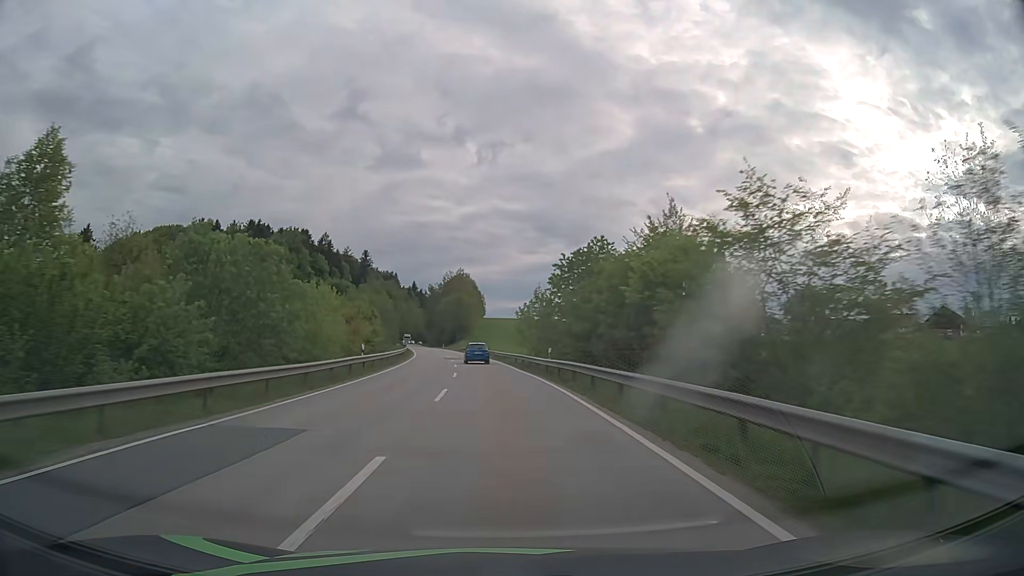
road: secondary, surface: asphalt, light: Day
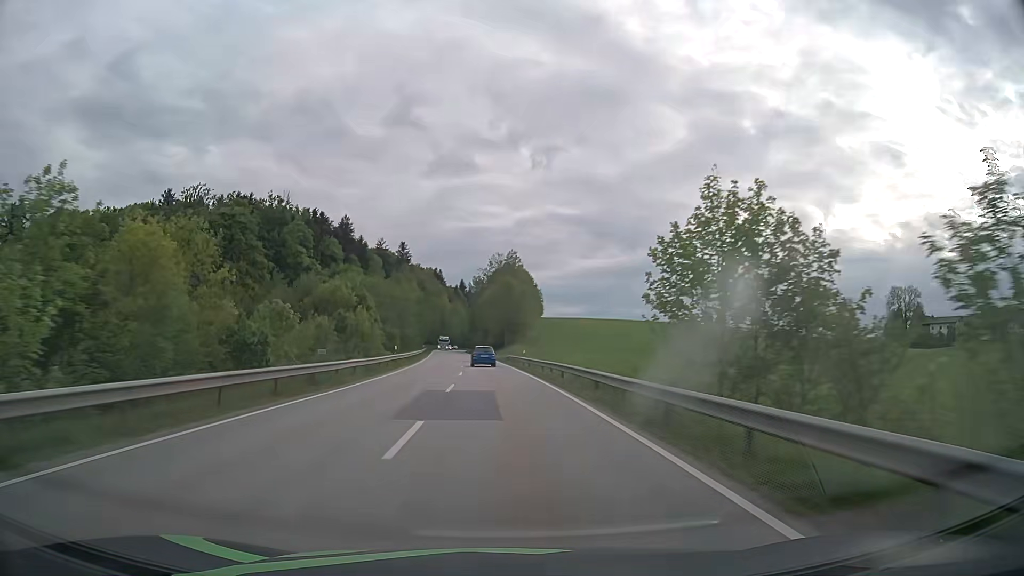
(-2.2, +44.1) m; -5°
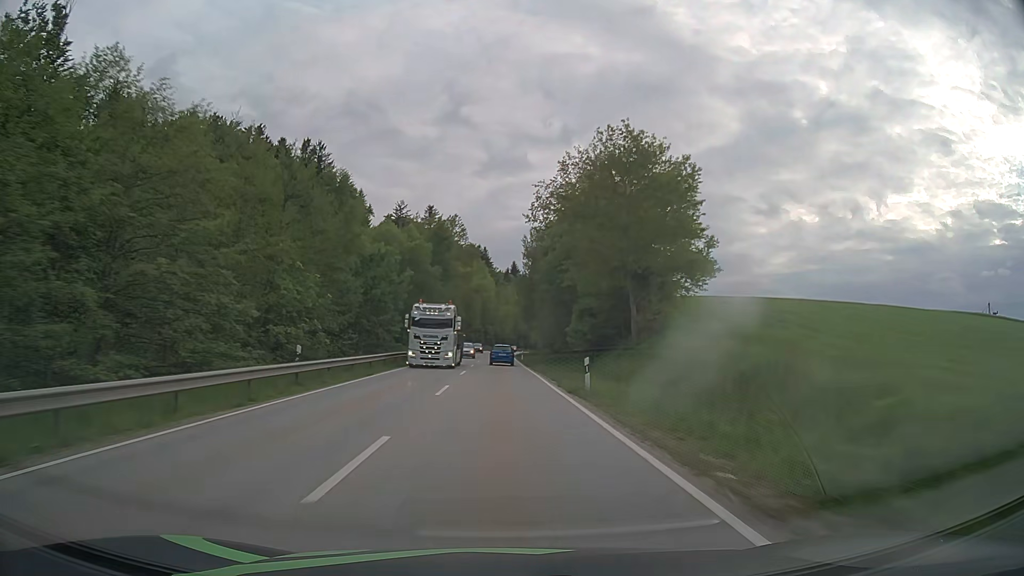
(-3.8, +74.5) m; -5°
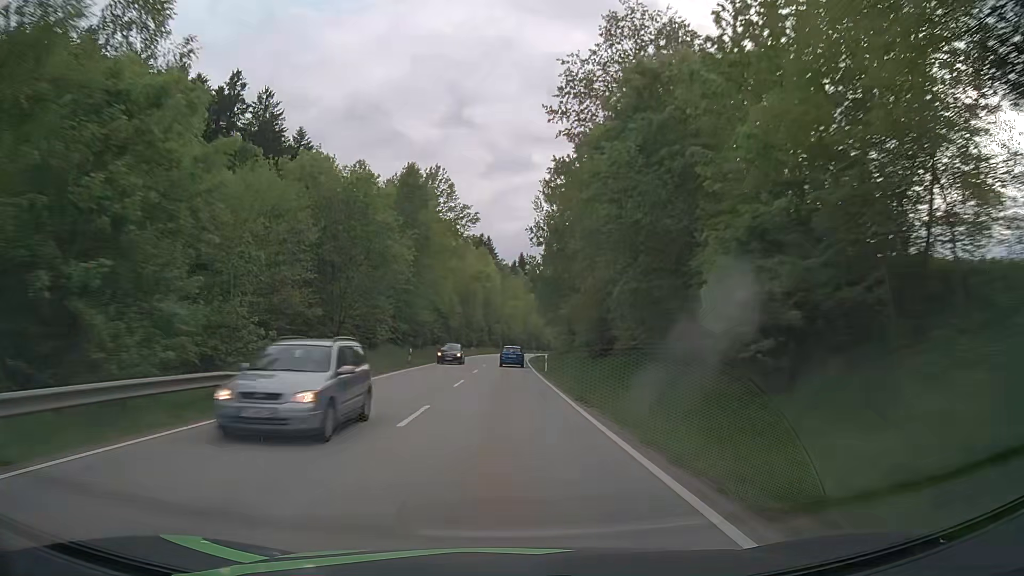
(-0.3, +30.1) m; -1°
(0, +10) (0, +20) (0, +30) (0, +40) (+1, +50) (+1, +60) (+1, +70) (+2, +80) (+2, +90) (+3, +100) m
